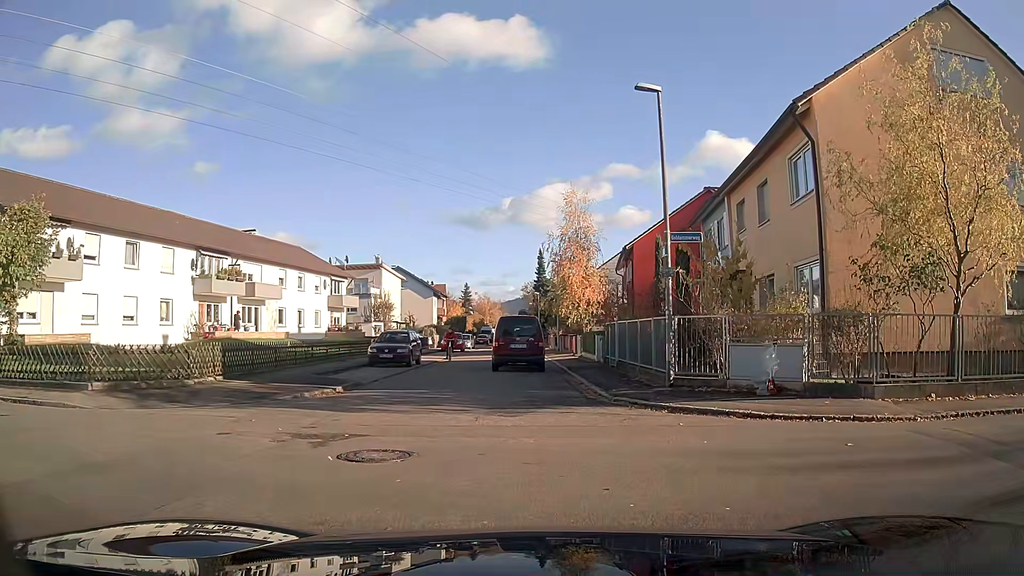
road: residential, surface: asphalt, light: Day
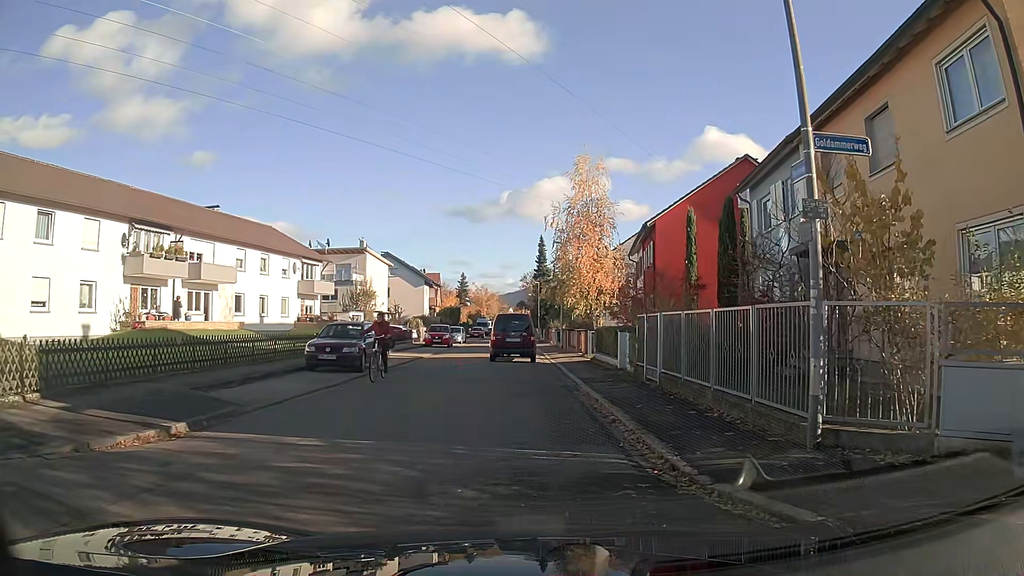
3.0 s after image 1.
(+0.1, +7.5) m; +1°
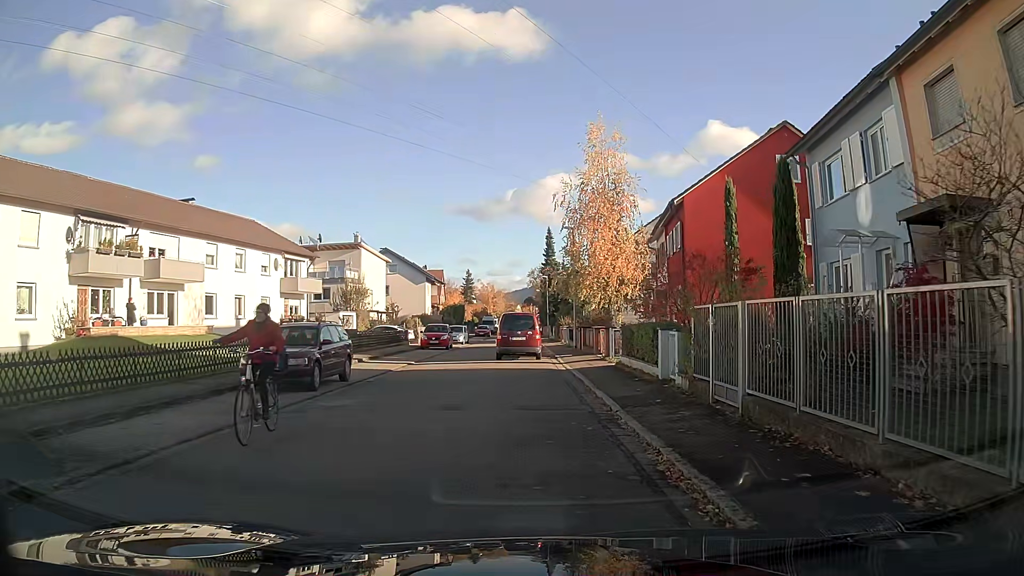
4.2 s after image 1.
(0.0, +5.2) m; -1°
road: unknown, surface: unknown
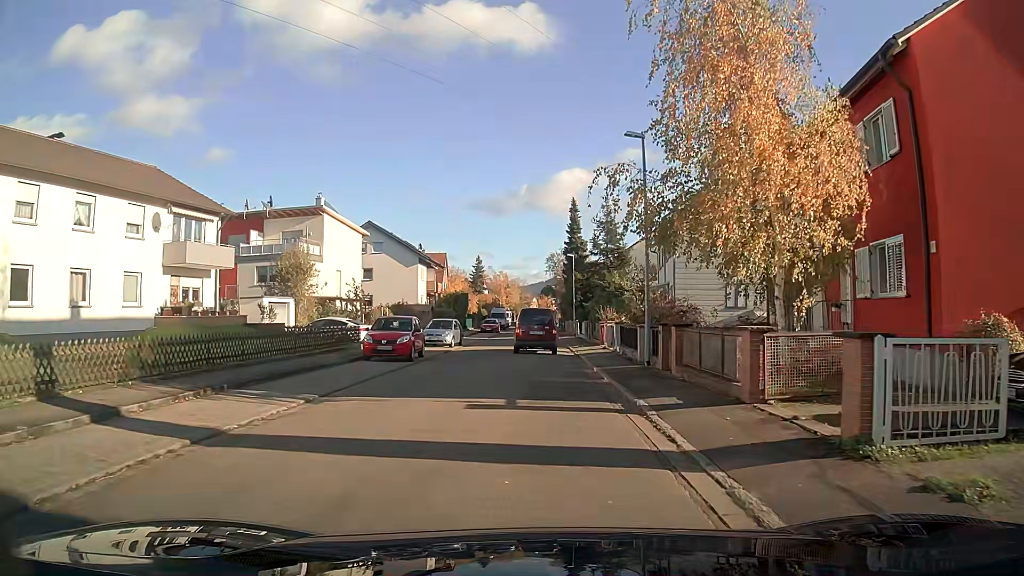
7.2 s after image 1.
(-0.3, +17.6) m; -1°
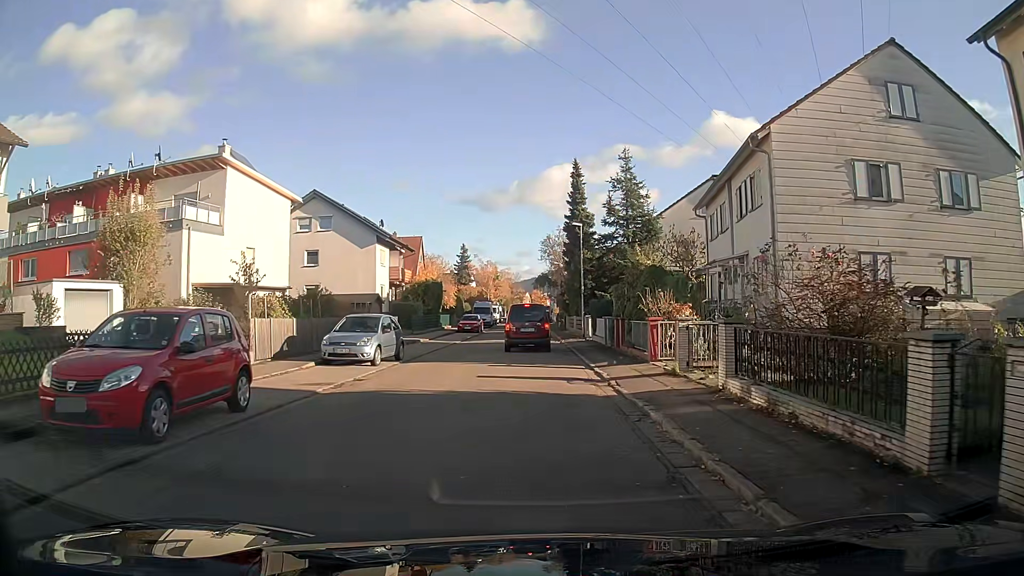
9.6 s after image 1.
(+0.1, +15.5) m; +1°
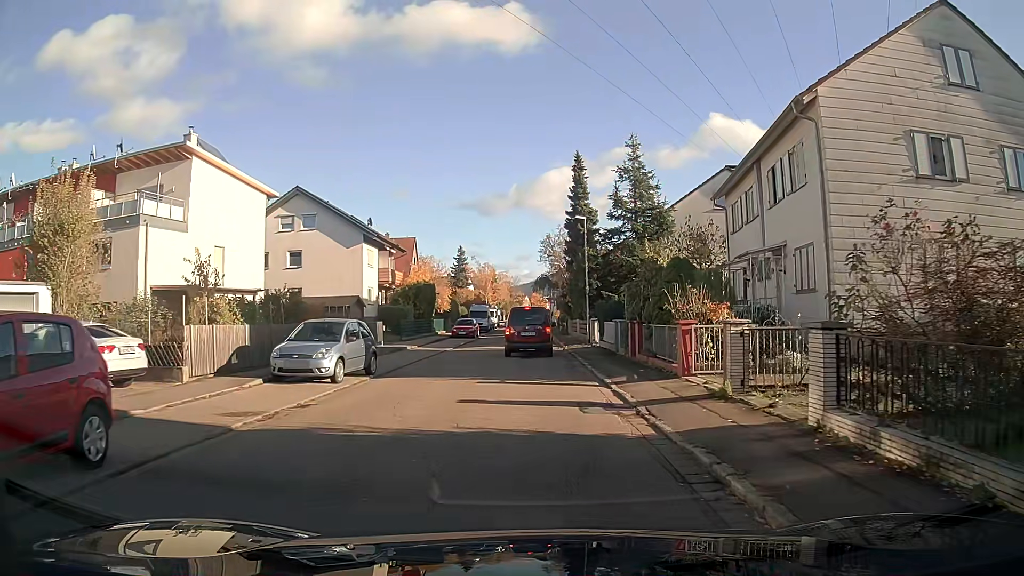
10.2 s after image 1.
(0.0, +3.8) m; 0°
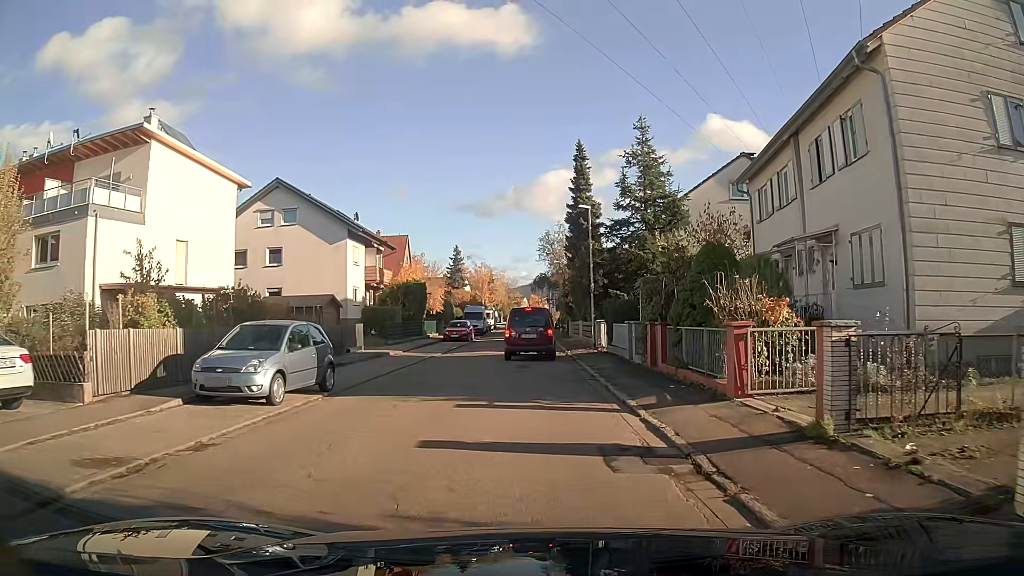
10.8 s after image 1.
(0.0, +3.7) m; 0°
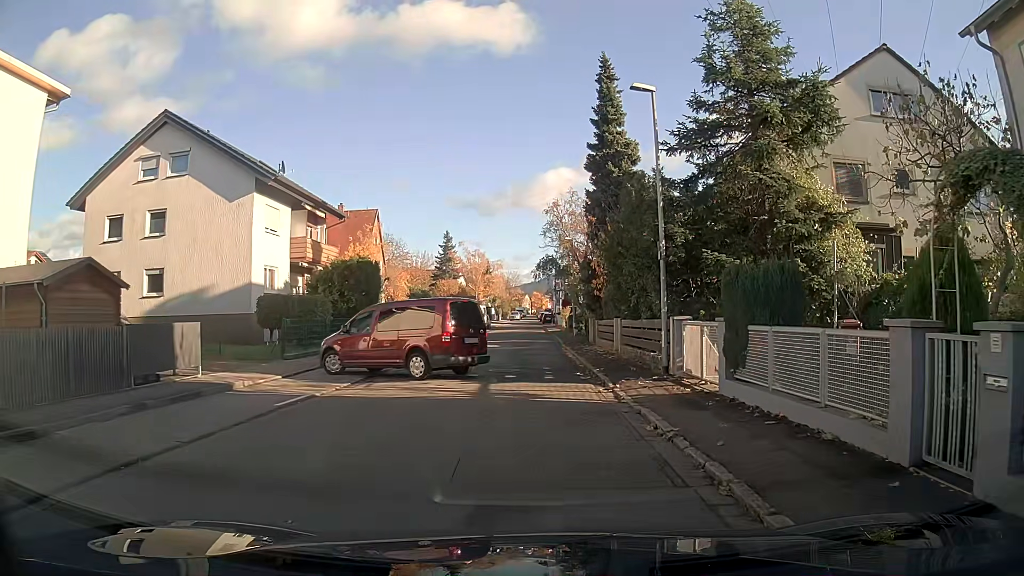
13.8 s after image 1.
(0.0, +15.7) m; 0°
